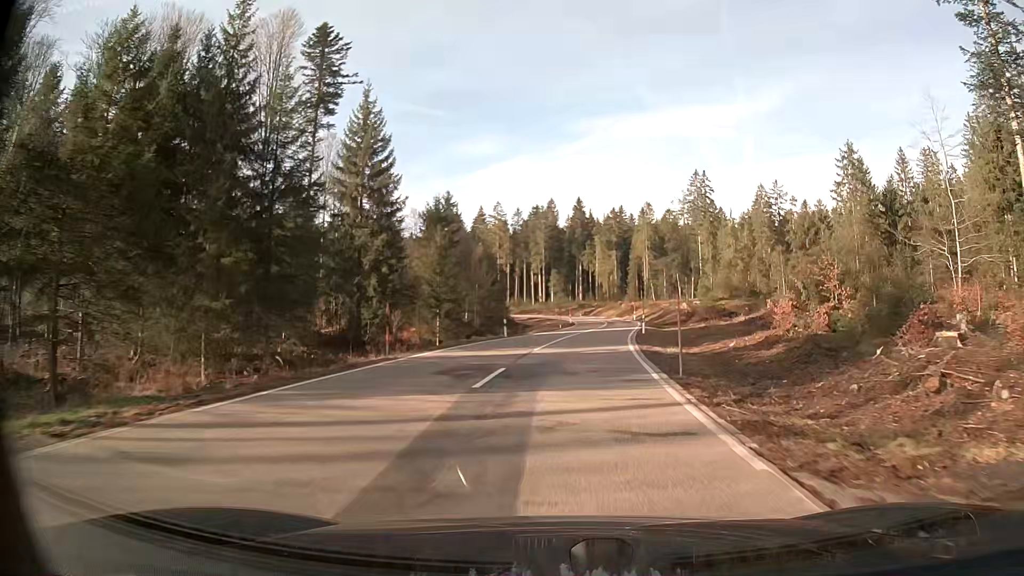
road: secondary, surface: asphalt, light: Day
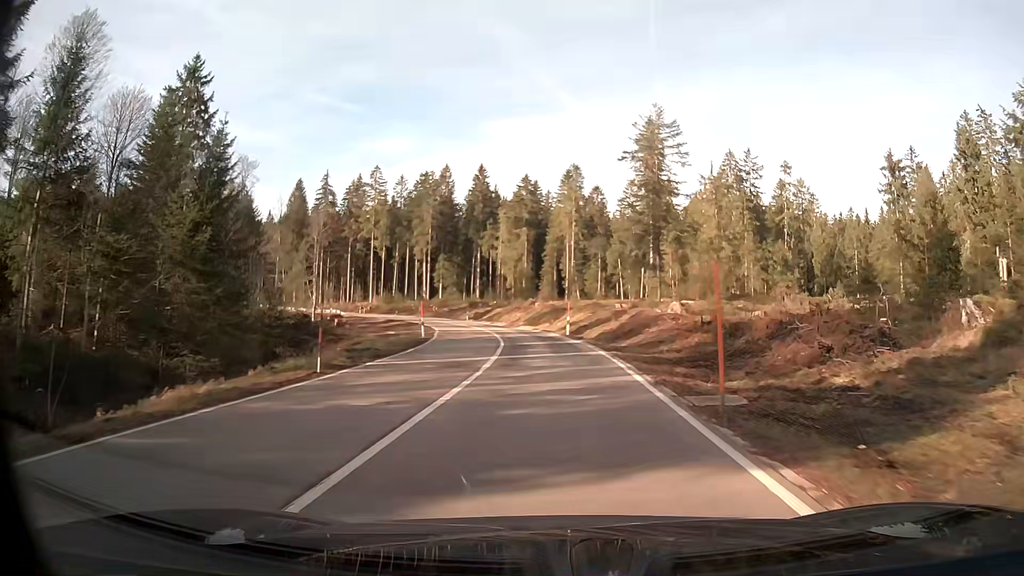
(+3.7, +48.3) m; +7°
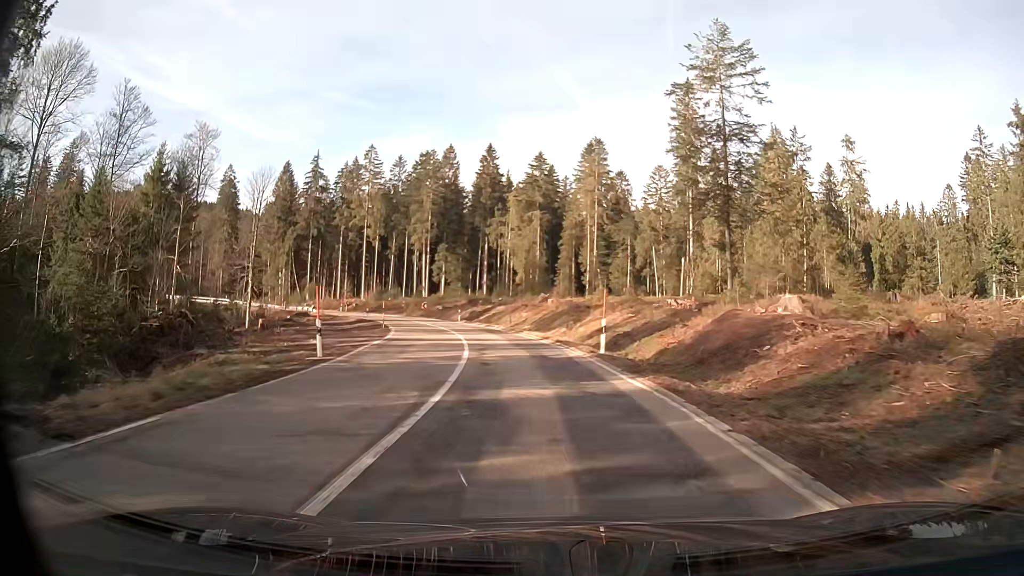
(-0.3, +18.9) m; -2°
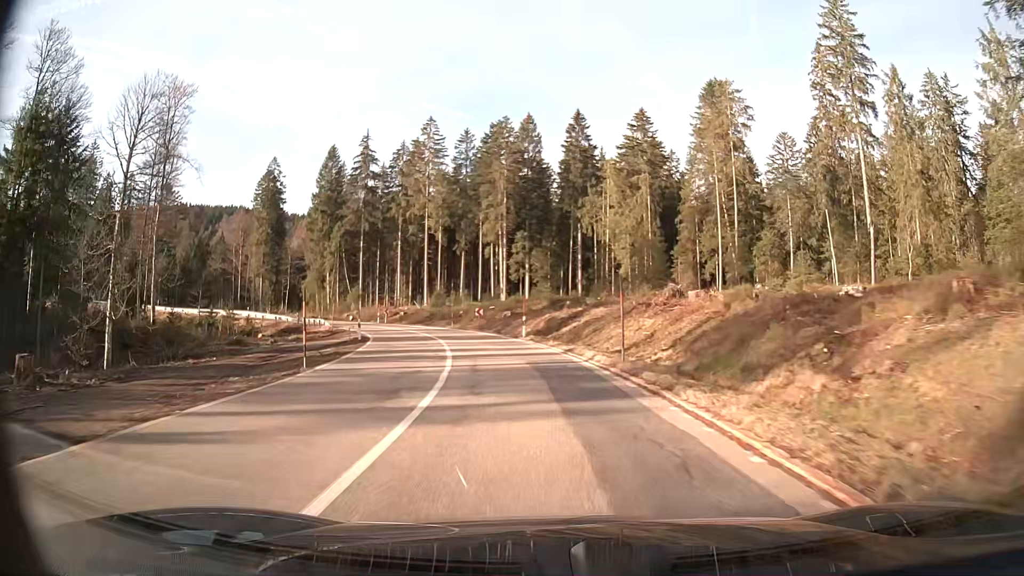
(-1.9, +27.5) m; -9°
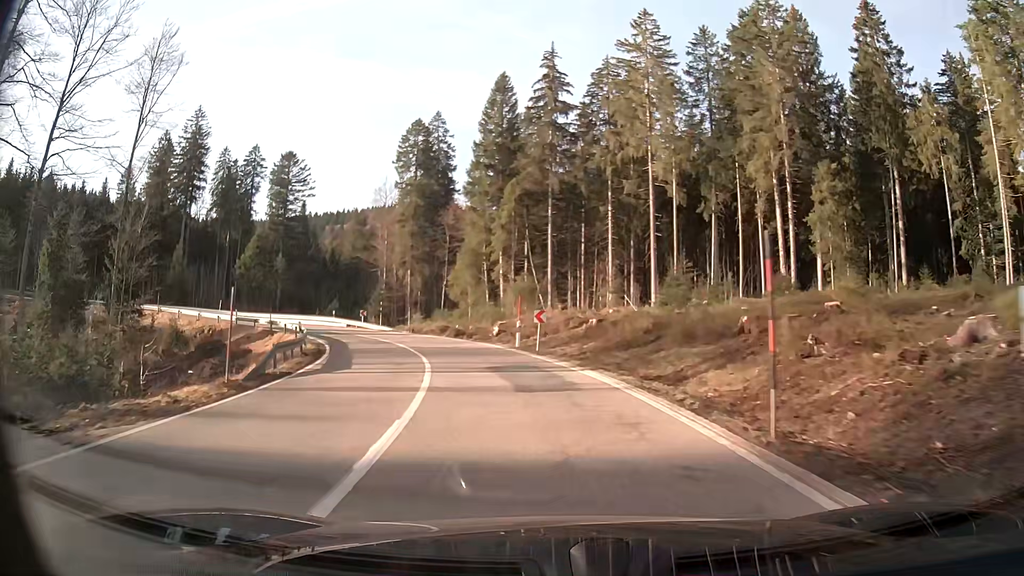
(-7.4, +43.6) m; -21°
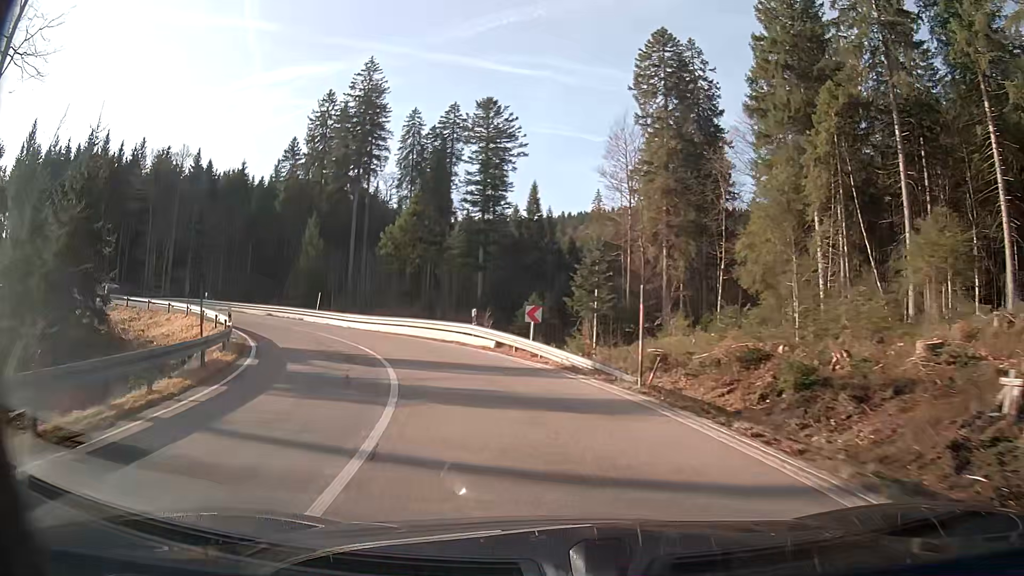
(-6.5, +33.3) m; -23°
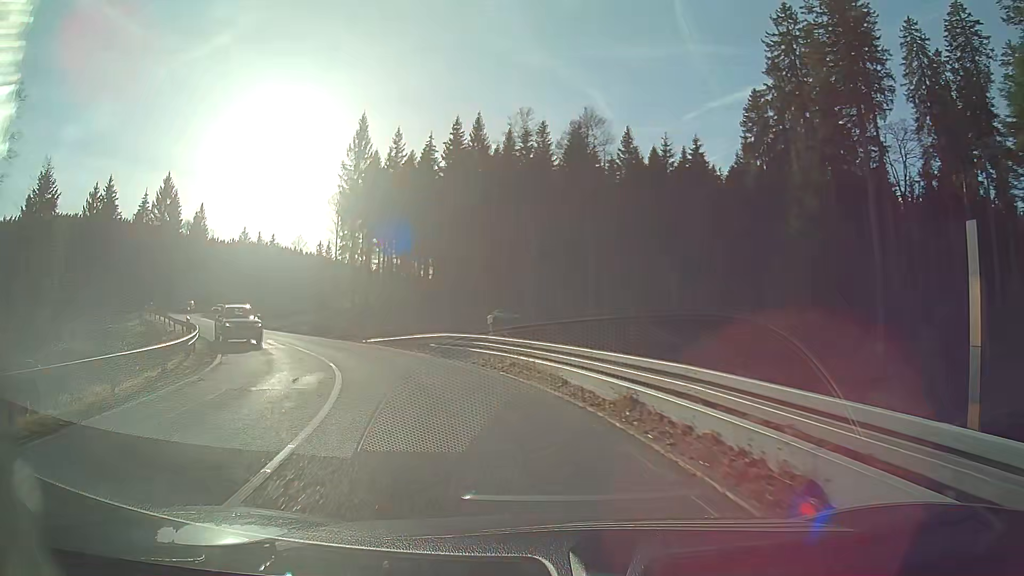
(-13.8, +36.9) m; -44°
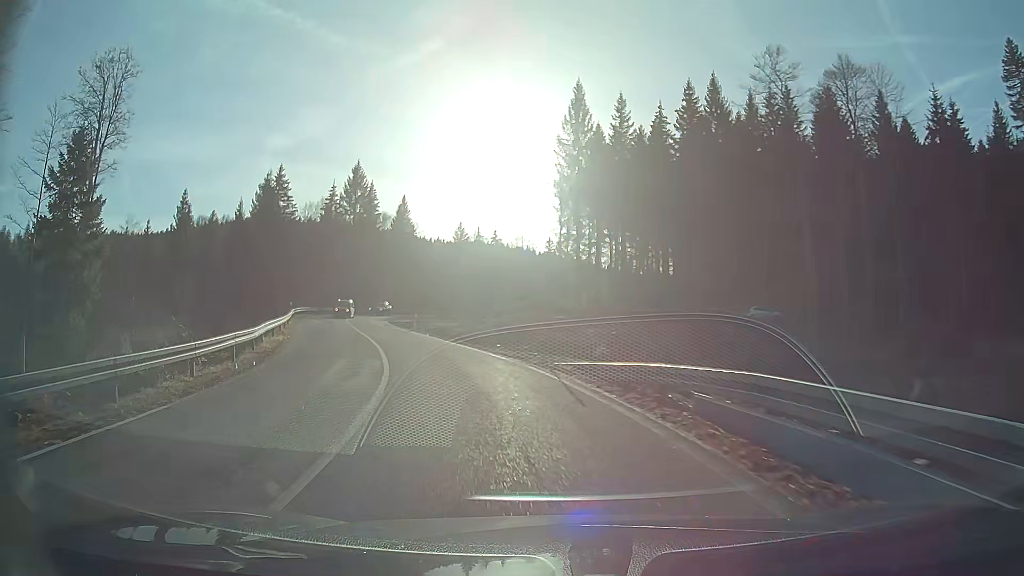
(-2.7, +15.6) m; -19°
